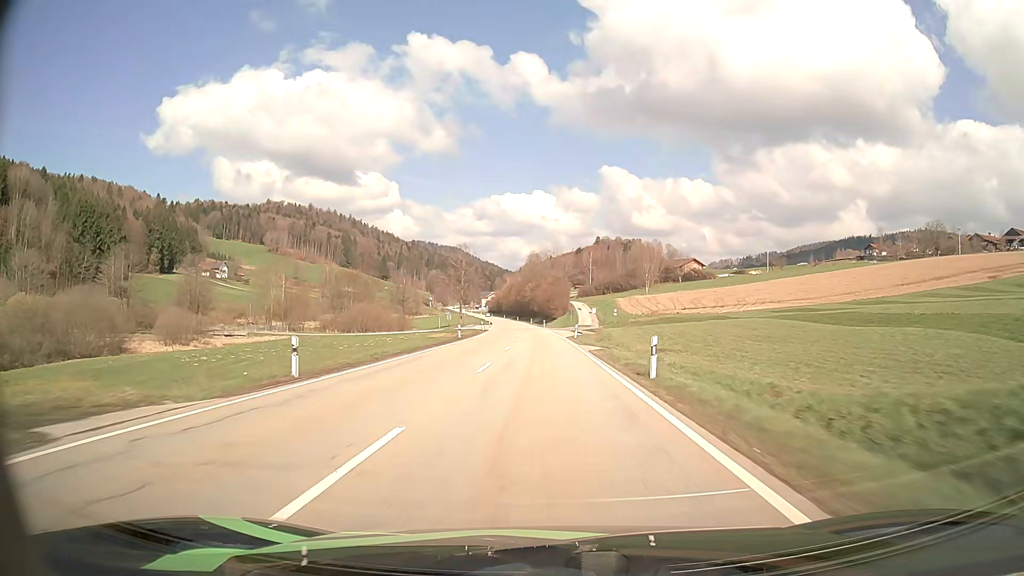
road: secondary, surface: asphalt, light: Day
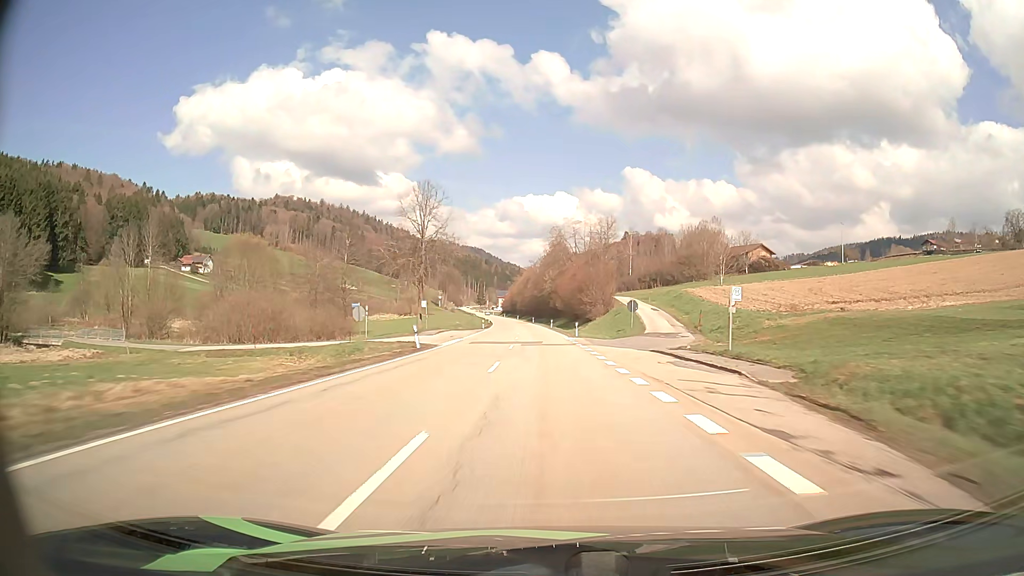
(-1.0, +54.5) m; -2°
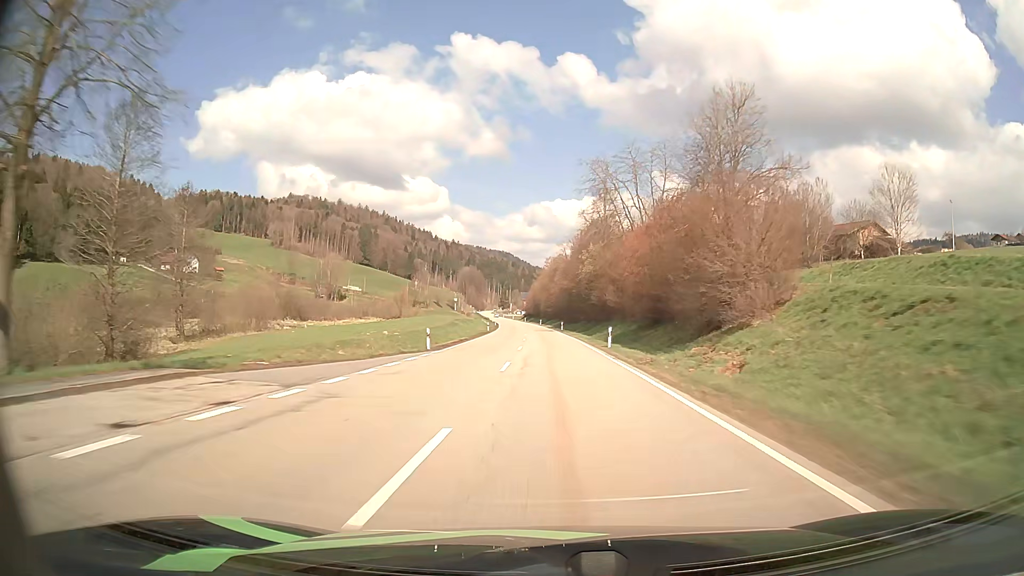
(-1.1, +54.3) m; -2°
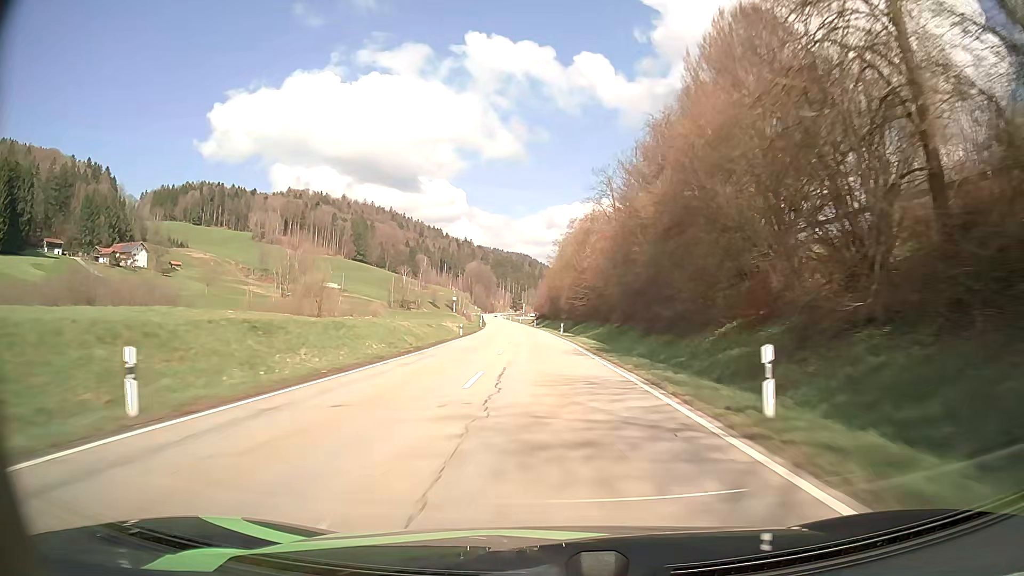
(-0.9, +72.5) m; -2°
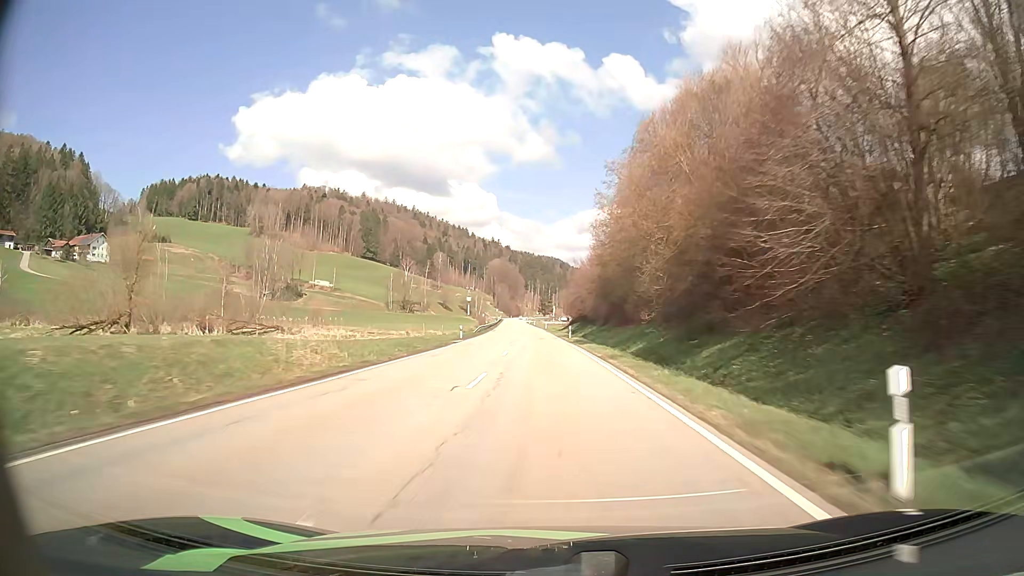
(-1.3, +54.6) m; -2°
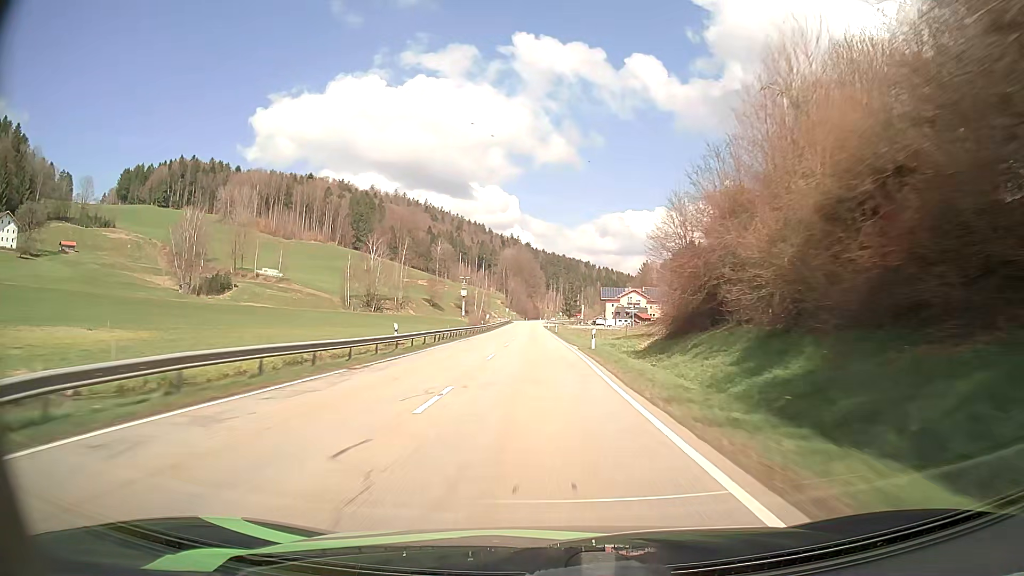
(-1.5, +73.2) m; -2°
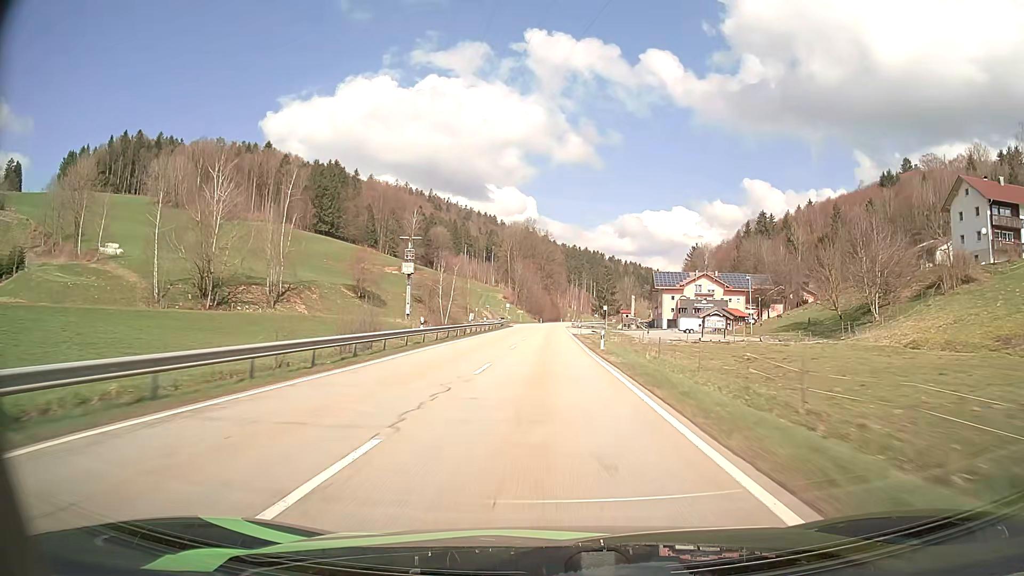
(-1.8, +89.4) m; -2°
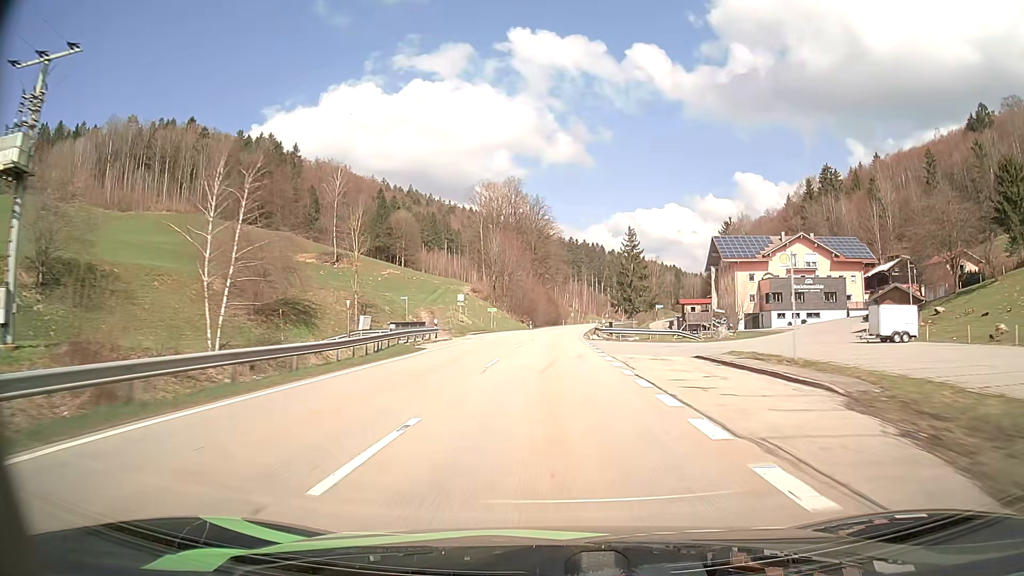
(+0.2, +69.1) m; 0°
(0, +10) (0, +20) (0, +30) (0, +40) (+1, +50) (+1, +60) (+2, +70) (+2, +80) (+3, +90) (+4, +100) m
